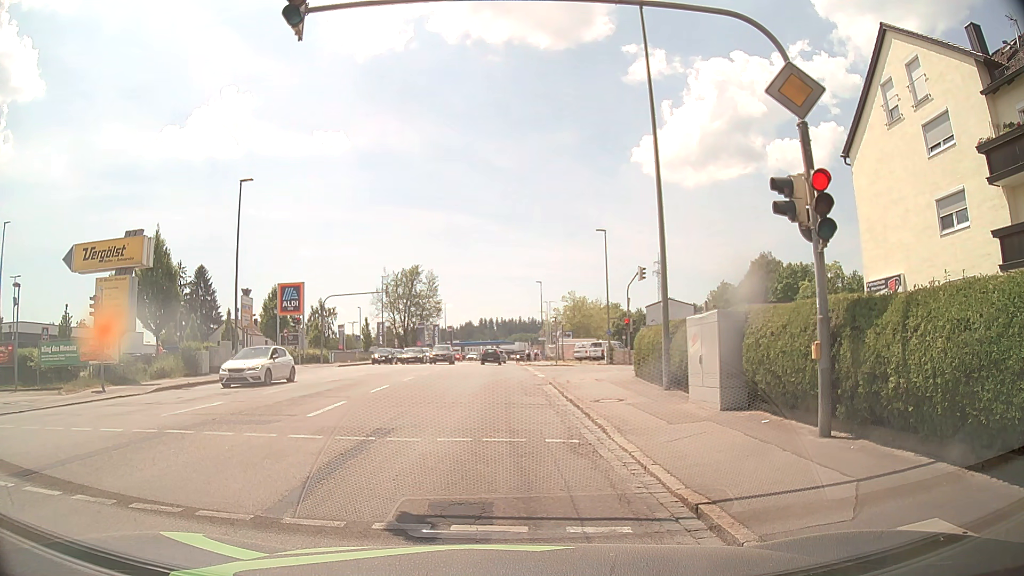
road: tertiary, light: Day
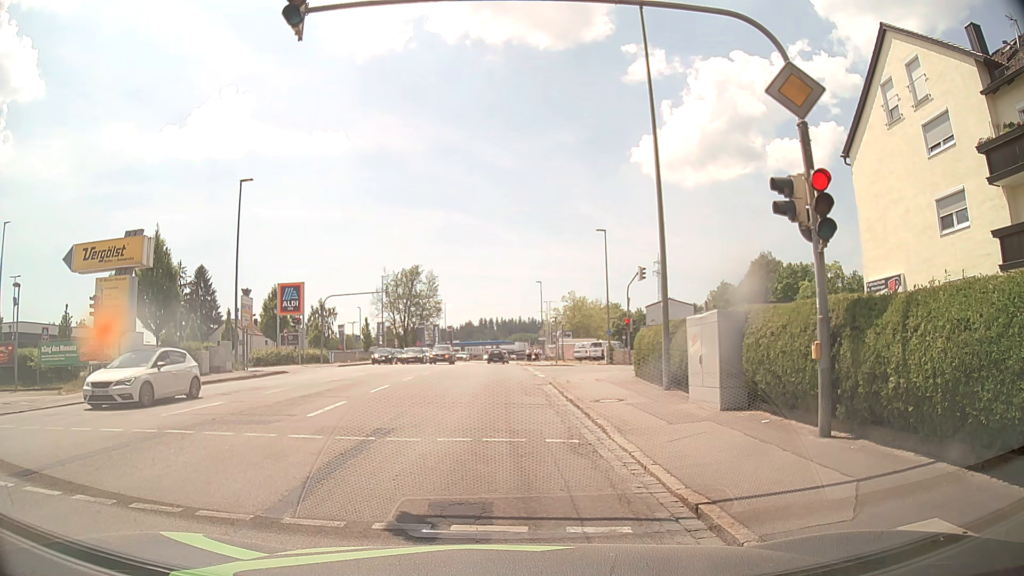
(0.0, 0.0) m; 0°
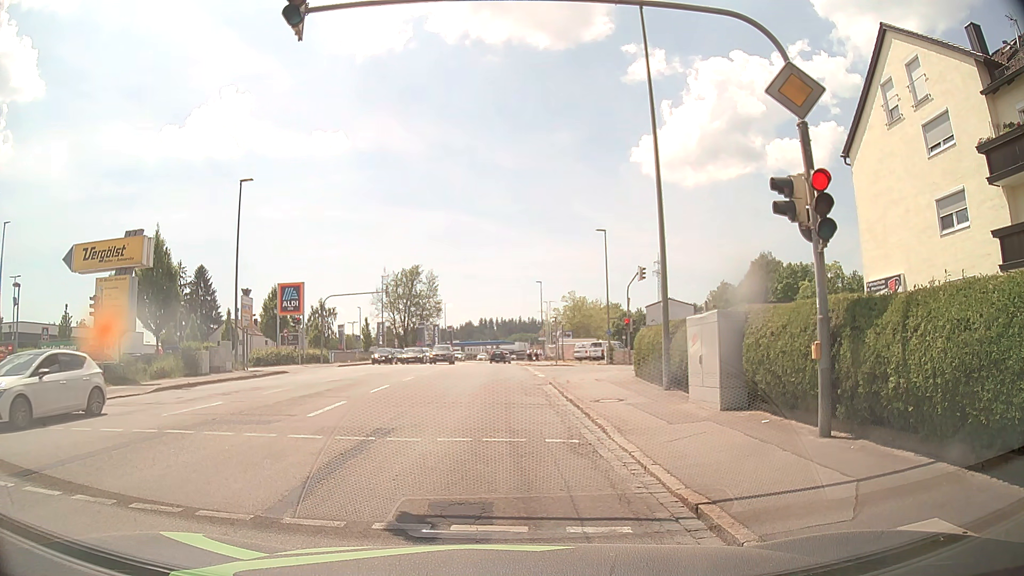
(0.0, 0.0) m; 0°
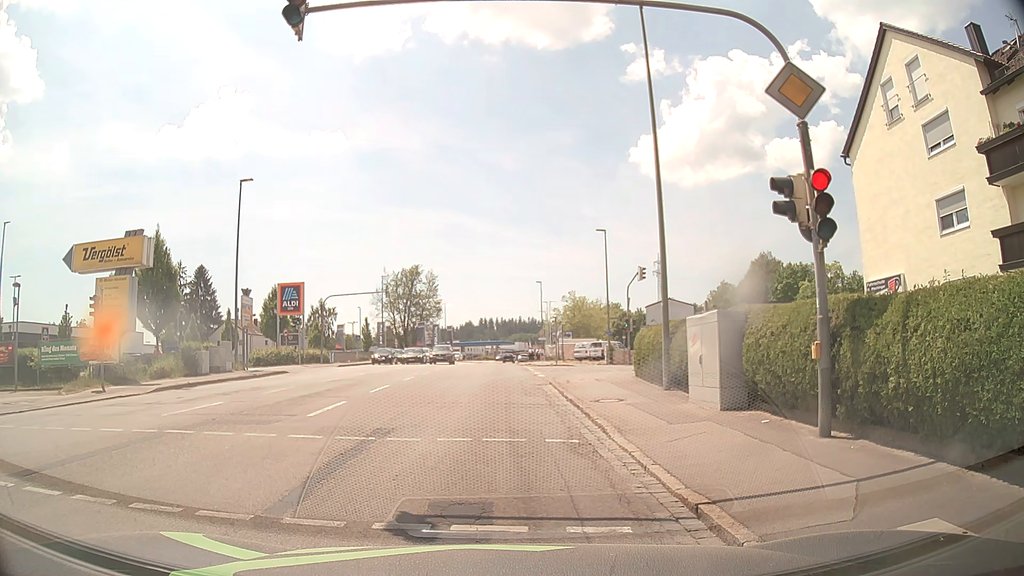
(0.0, 0.0) m; 0°
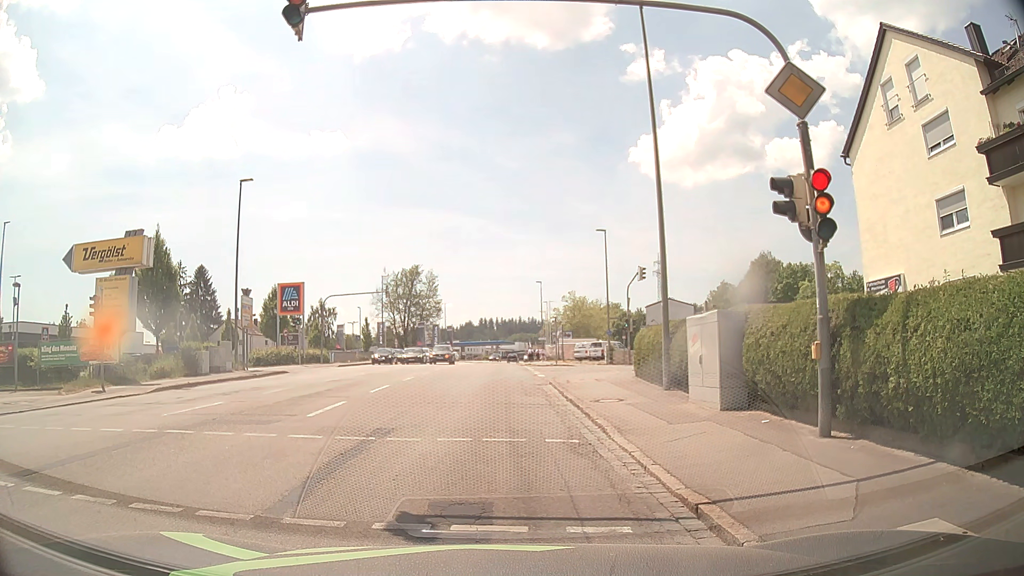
(0.0, 0.0) m; 0°
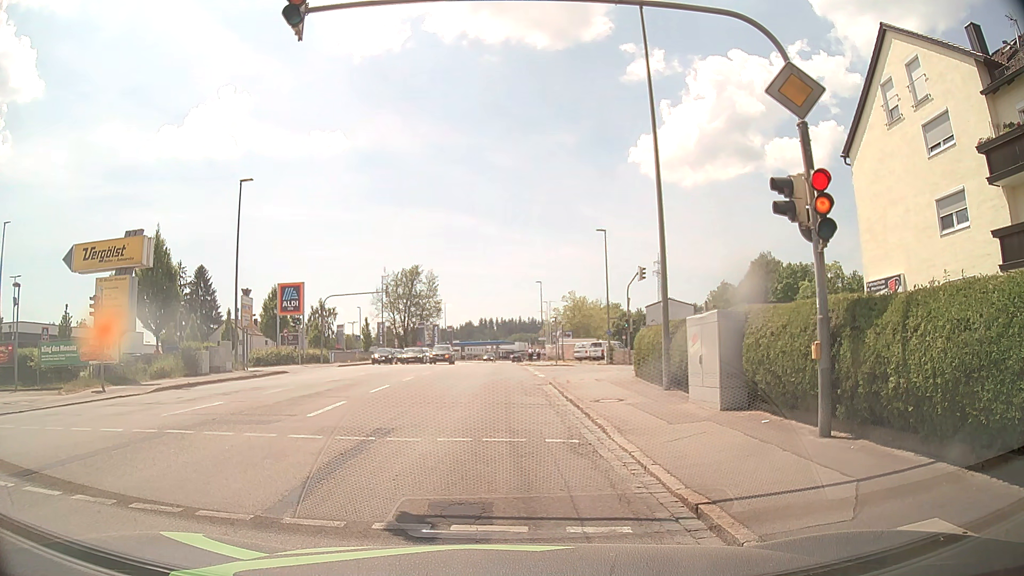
(0.0, 0.0) m; 0°
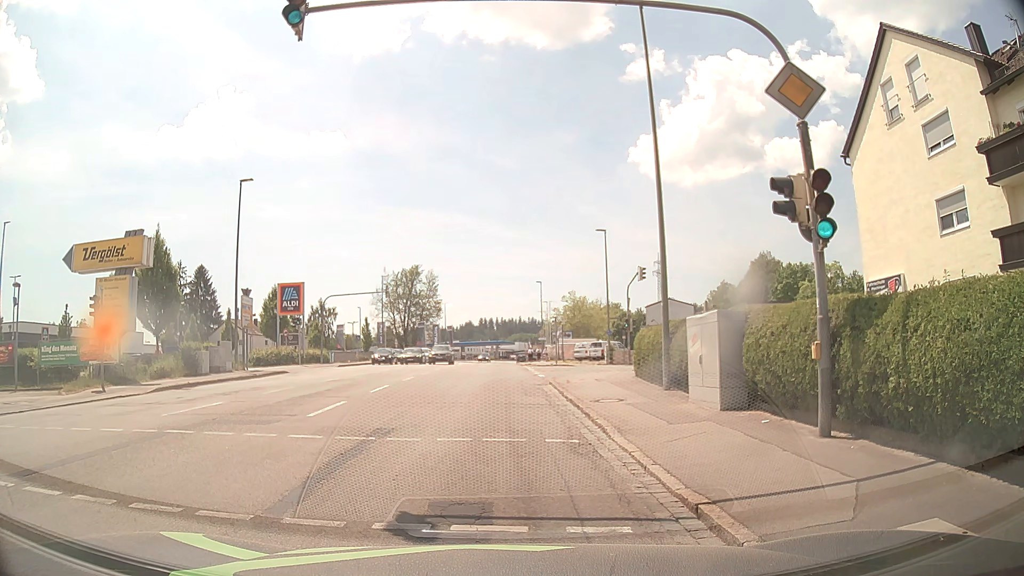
(0.0, 0.0) m; 0°
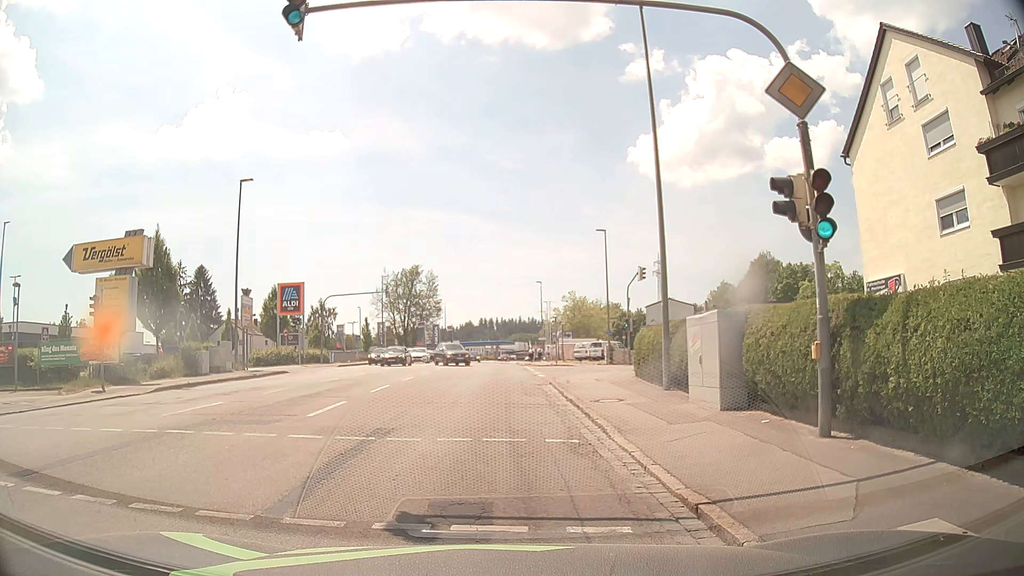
(0.0, 0.0) m; 0°
(0, +10) (-1, +20) (-1, +30) (-2, +40) (-2, +50) (-3, +60) (-3, +70) (-3, +80) (-3, +90) (-3, +100) m
